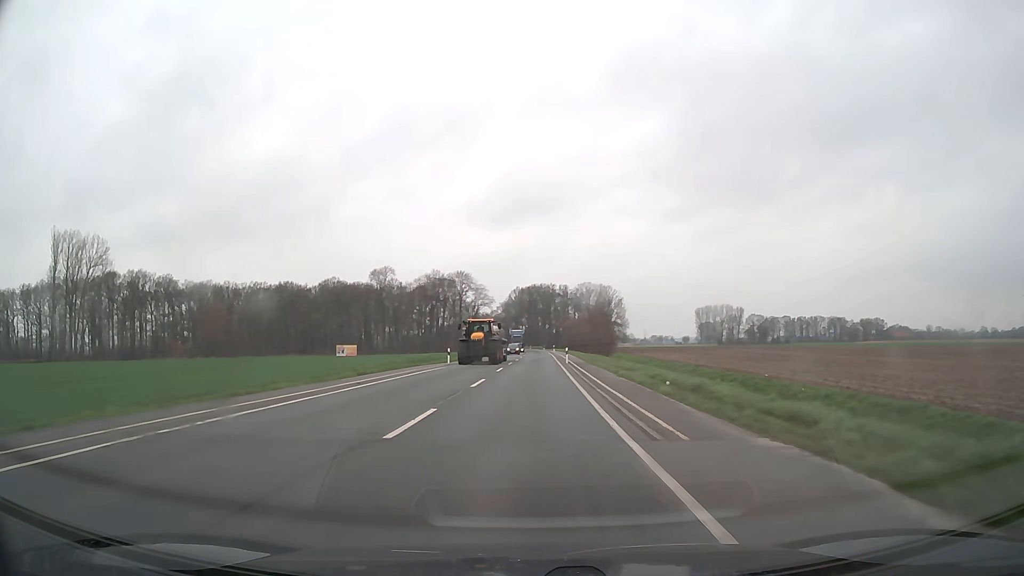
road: secondary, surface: asphalt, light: Day
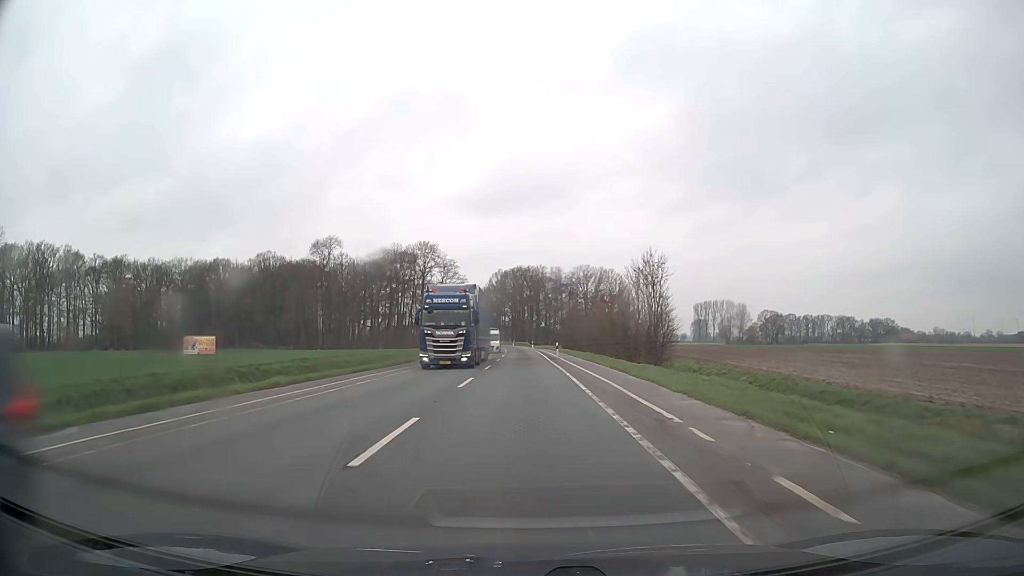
(+0.6, +50.0) m; +1°
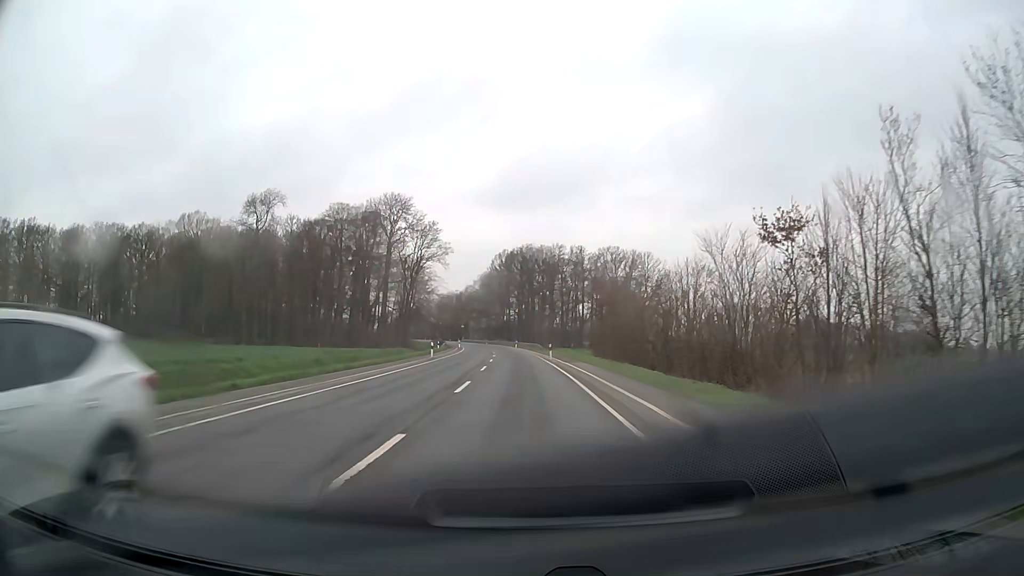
(-0.2, +50.0) m; -1°
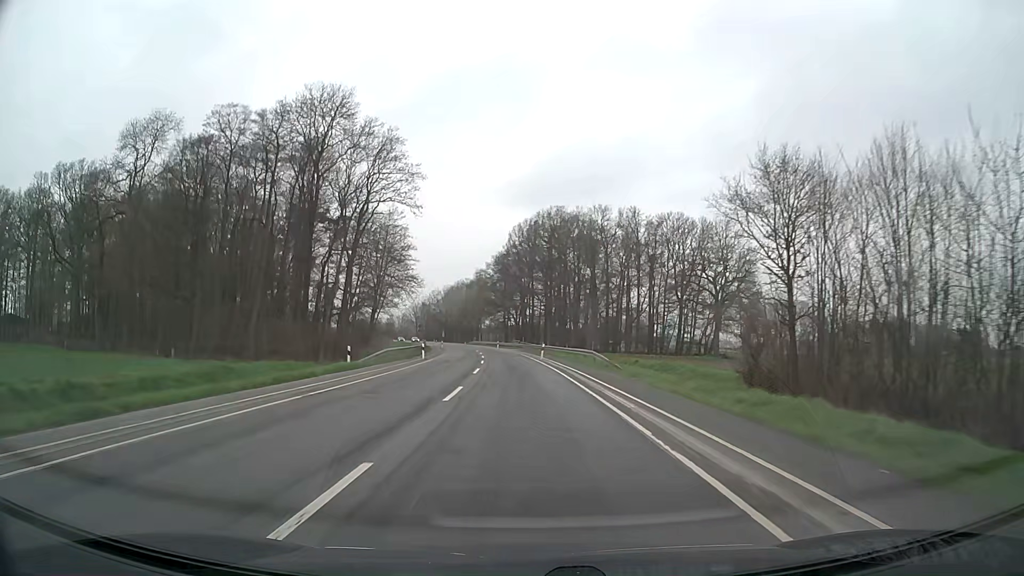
(-0.8, +50.1) m; -2°
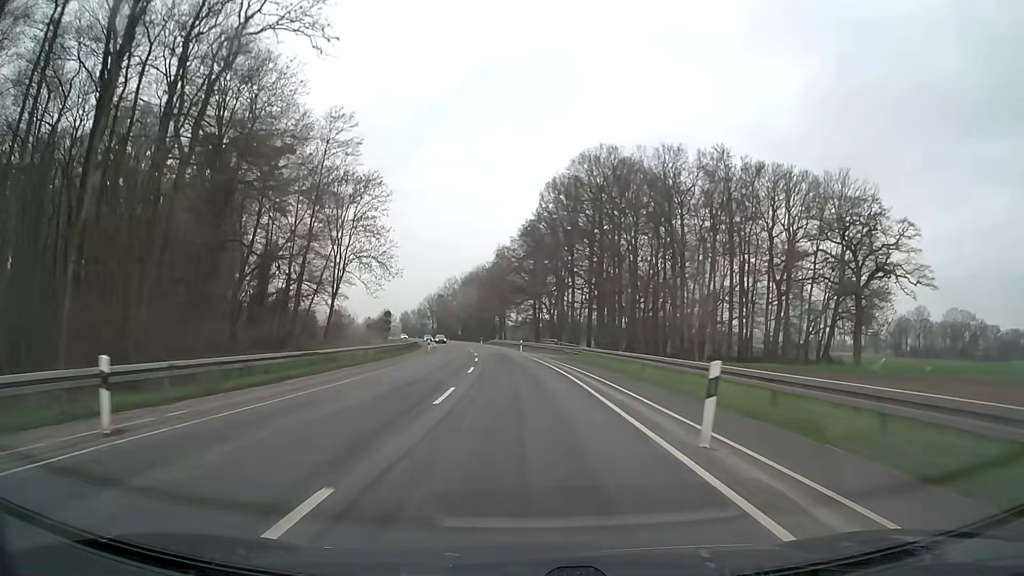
(-0.8, +37.6) m; -3°
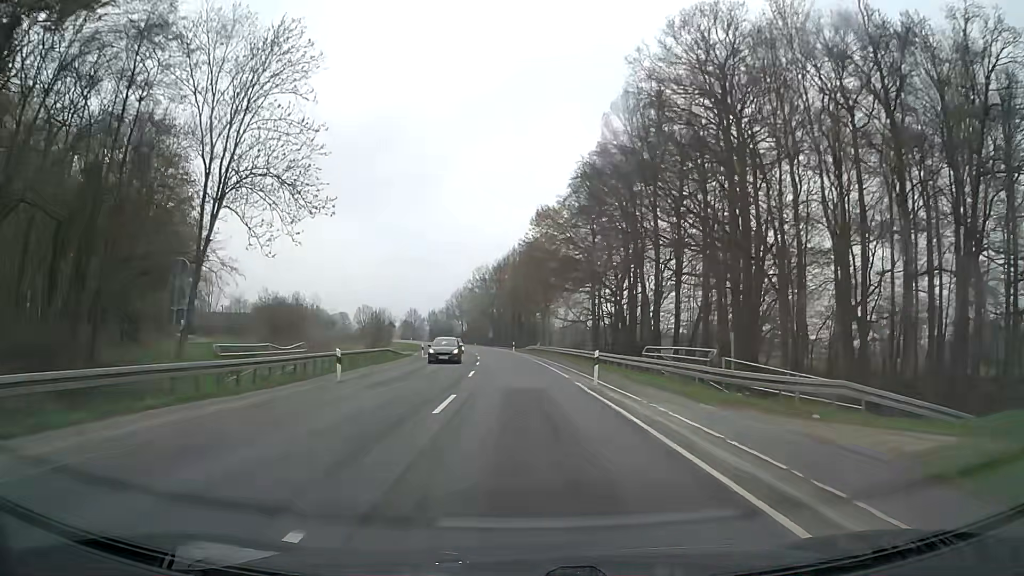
(-1.2, +37.7) m; -4°
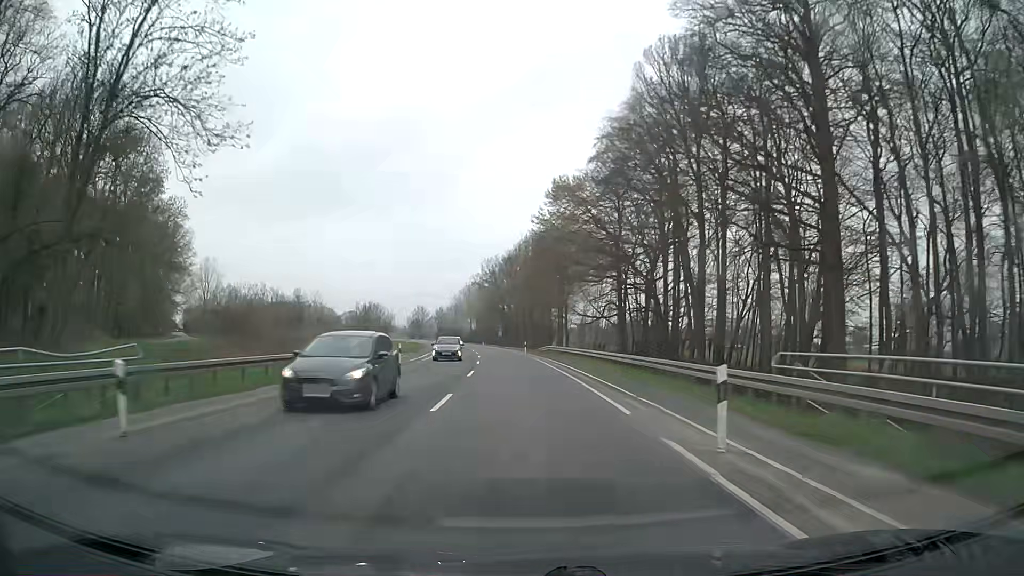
(-0.1, +12.6) m; -1°
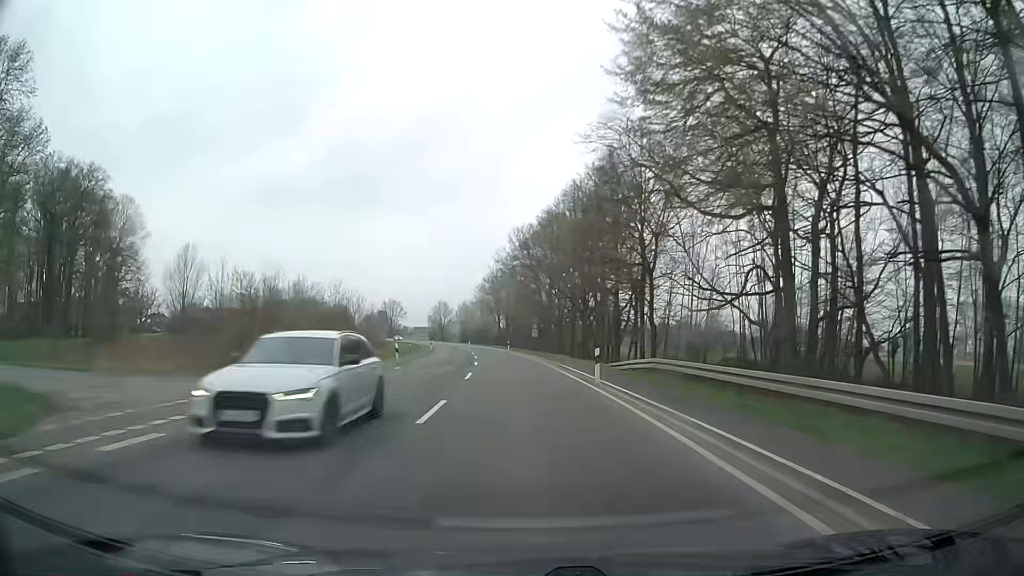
(-1.1, +37.7) m; -3°
(0, +10) (0, +20) (-1, +30) (-1, +40) (-2, +50) (-3, +60) (-4, +70) (-5, +80) (-7, +90) (-8, +100) m
